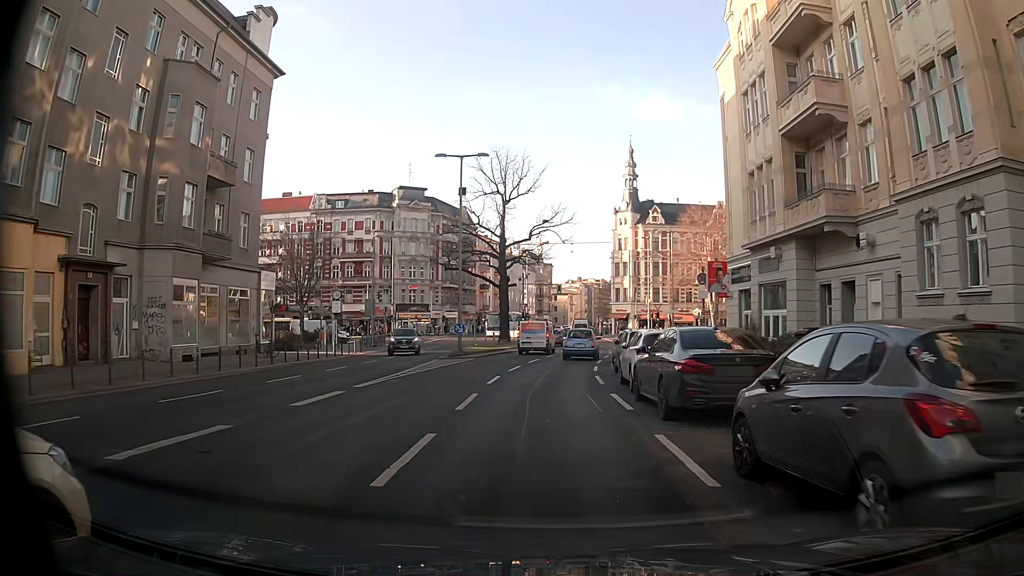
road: secondary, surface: asphalt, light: Day
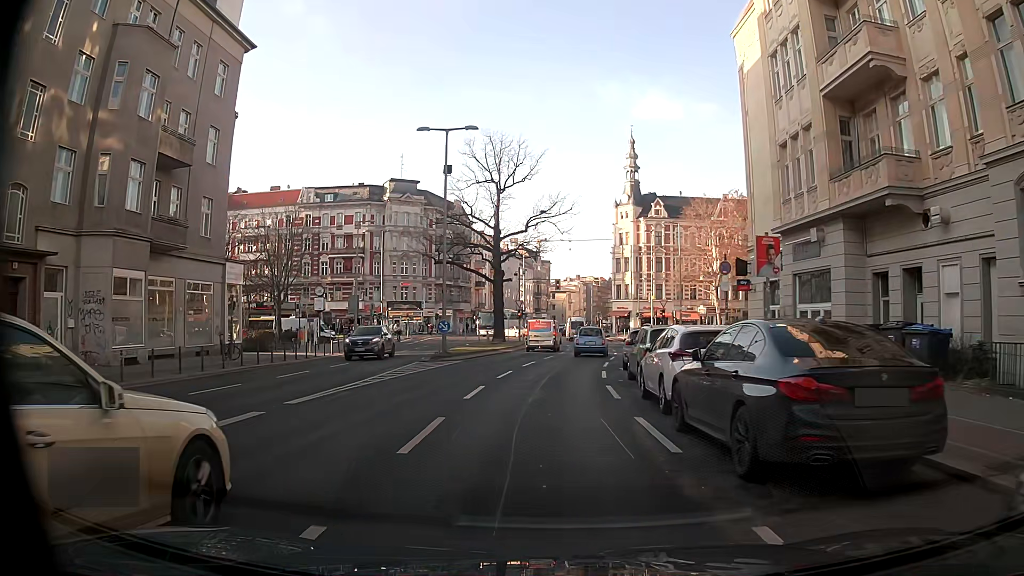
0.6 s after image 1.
(0.0, +4.5) m; -1°
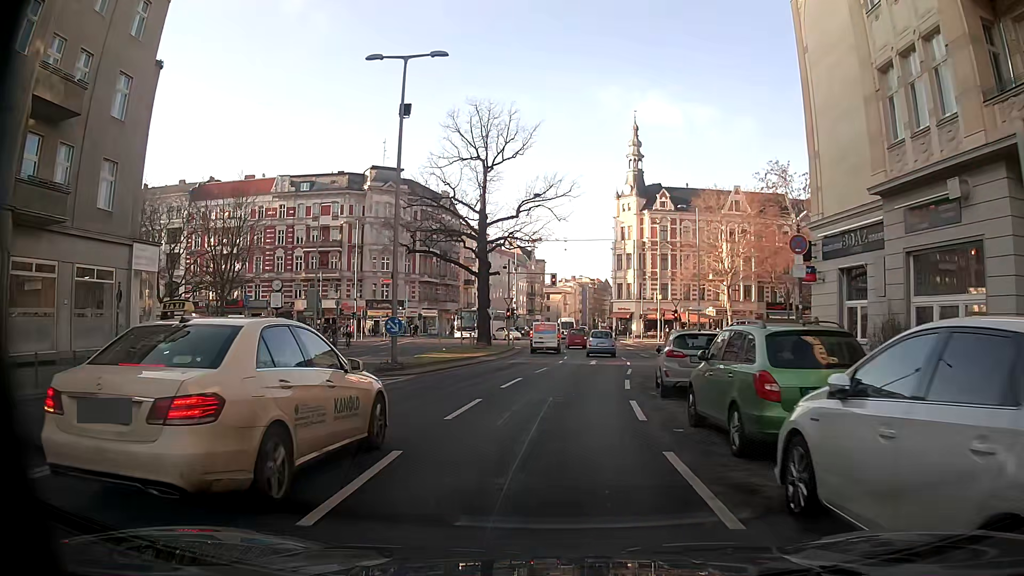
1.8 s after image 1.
(+0.1, +8.9) m; +2°
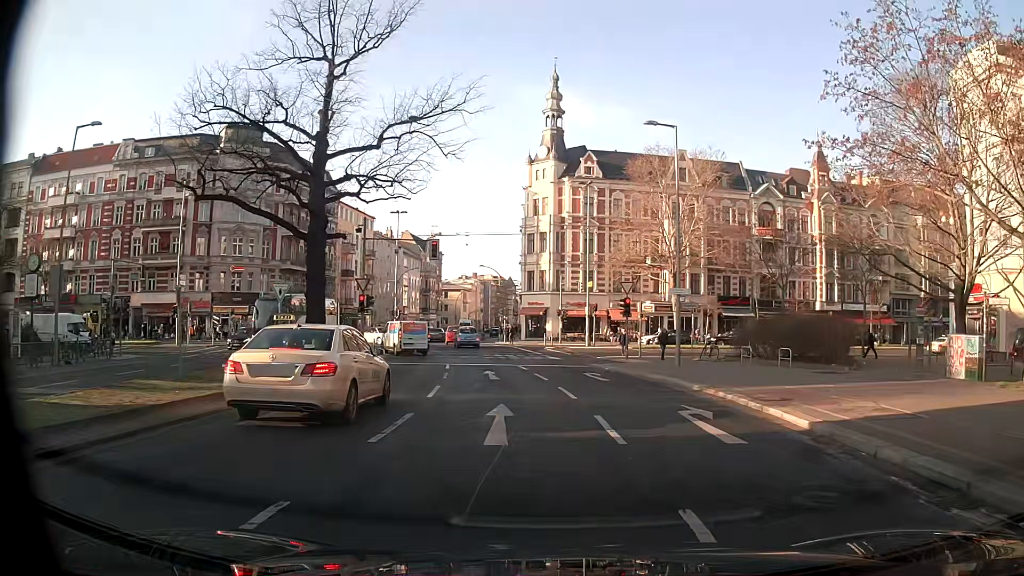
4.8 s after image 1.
(+0.5, +20.3) m; +8°
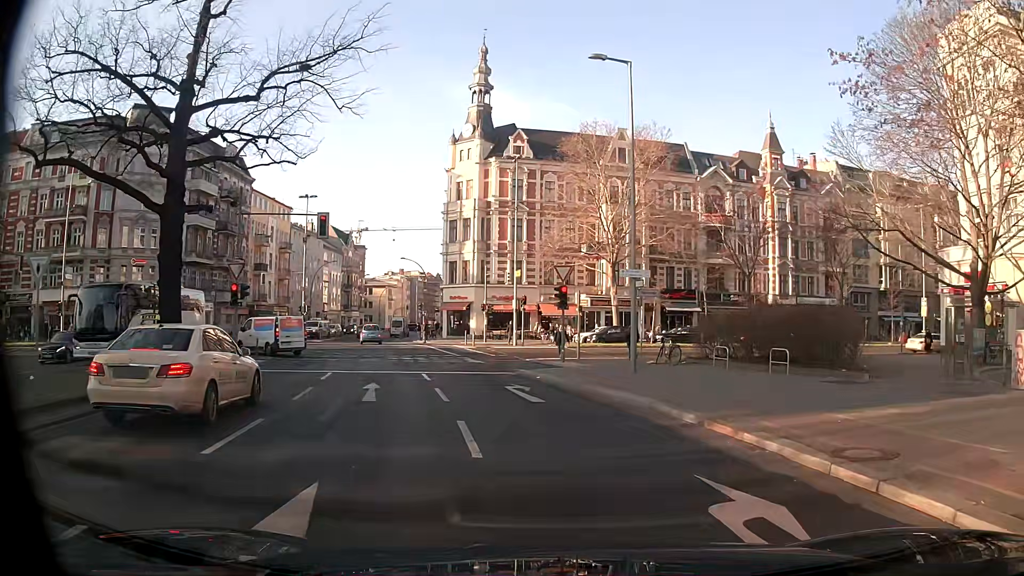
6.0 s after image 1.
(+0.2, +7.0) m; +5°
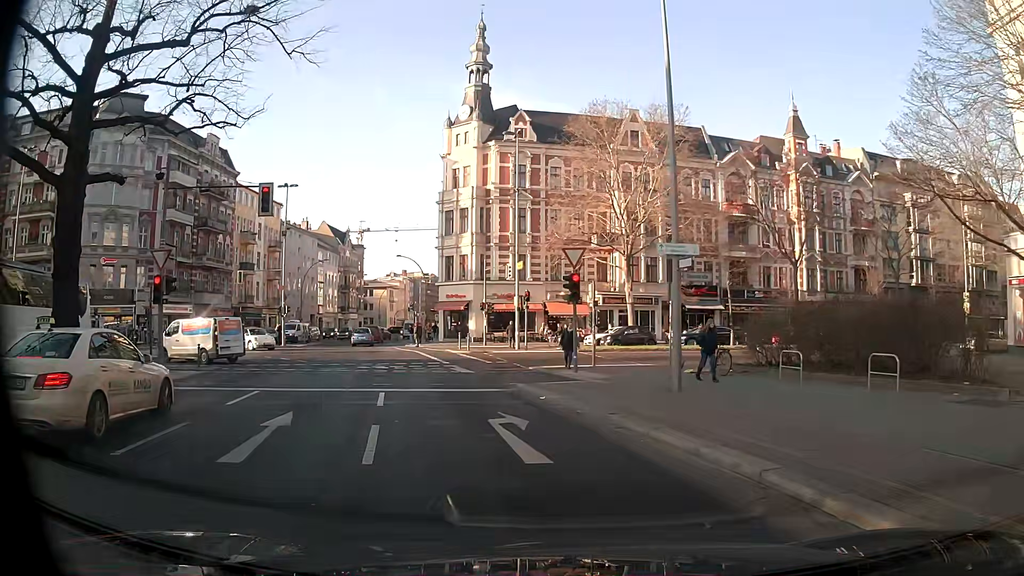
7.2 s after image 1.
(0.0, +6.3) m; +1°
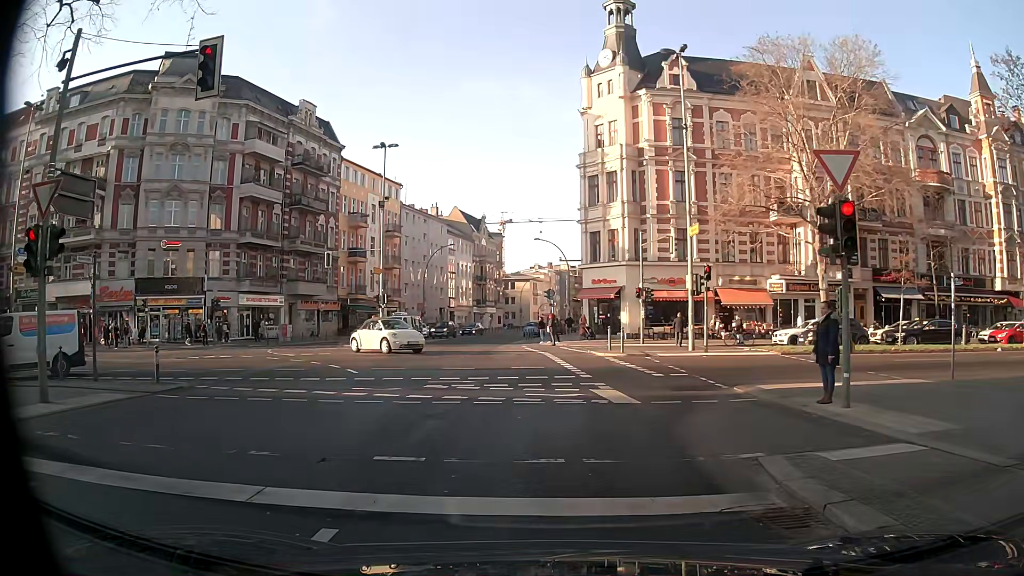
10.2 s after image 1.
(-1.3, +11.3) m; -13°
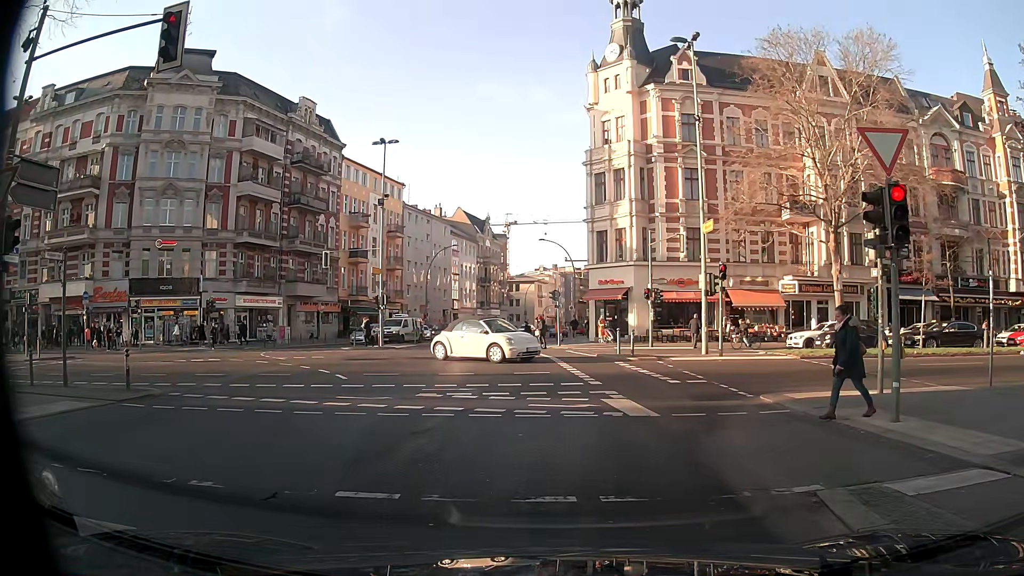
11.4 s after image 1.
(0.0, +1.4) m; -1°
